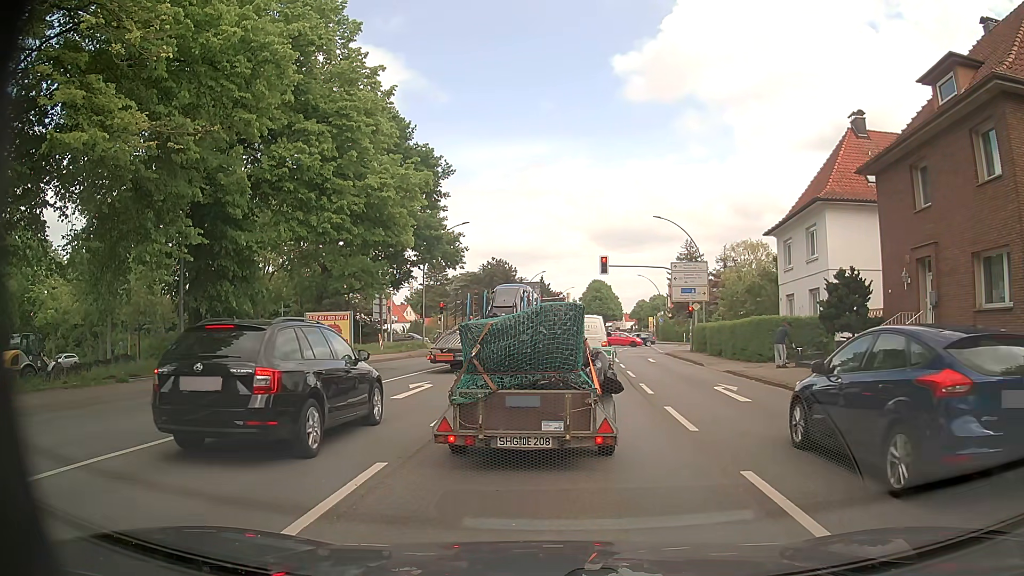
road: primary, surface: asphalt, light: Day
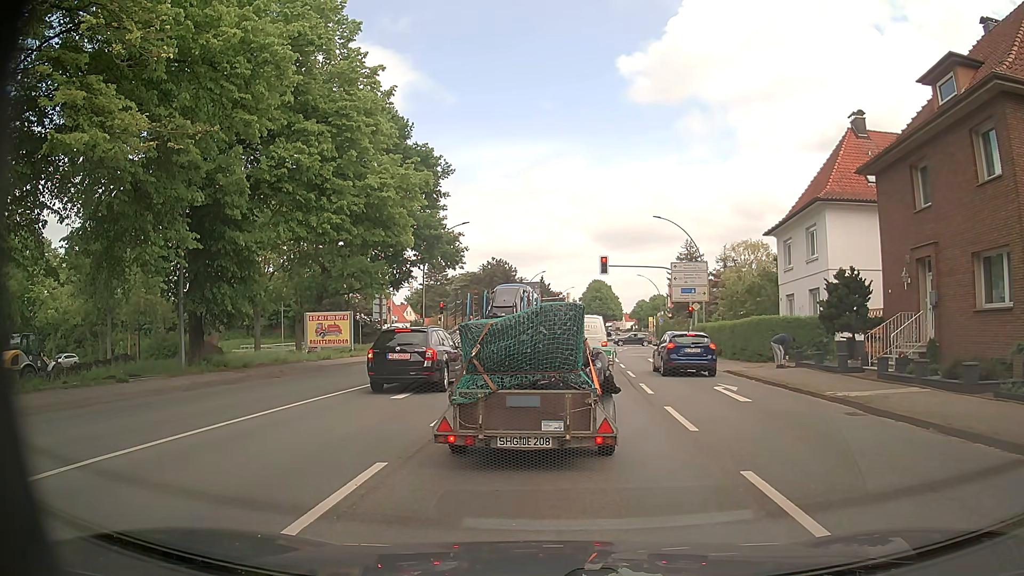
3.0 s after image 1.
(0.0, 0.0) m; 0°
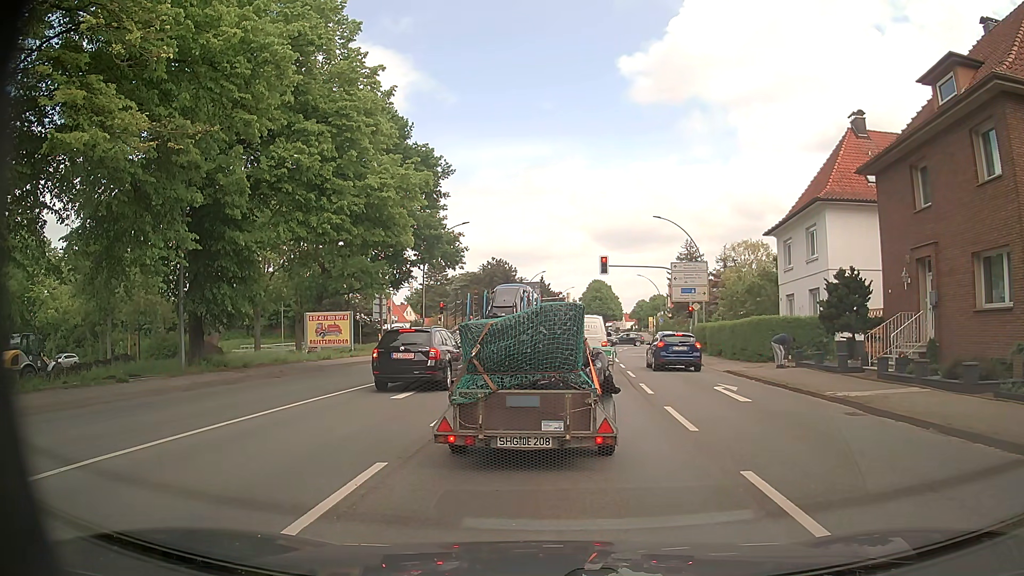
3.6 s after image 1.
(0.0, 0.0) m; 0°
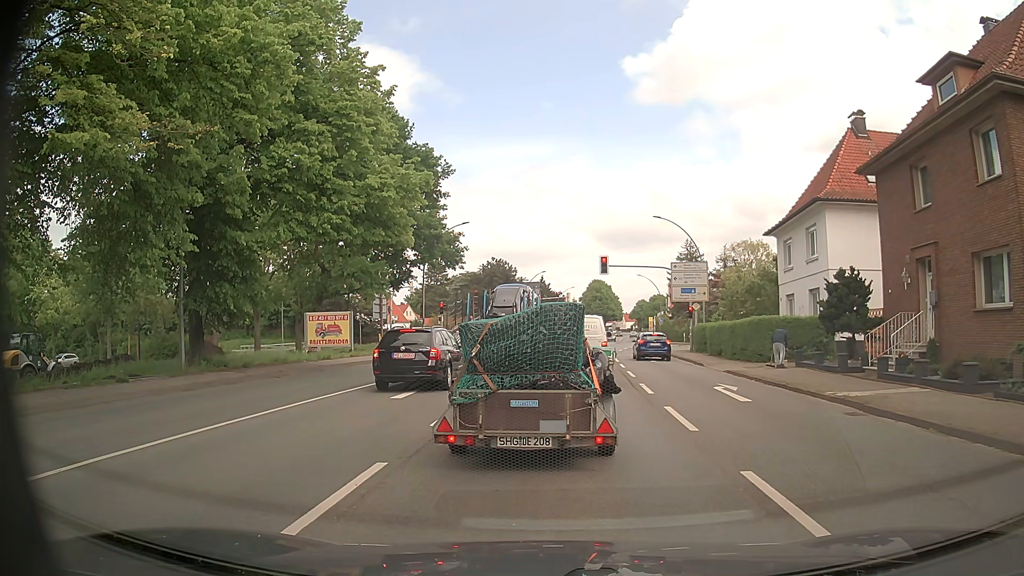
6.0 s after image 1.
(0.0, 0.0) m; 0°
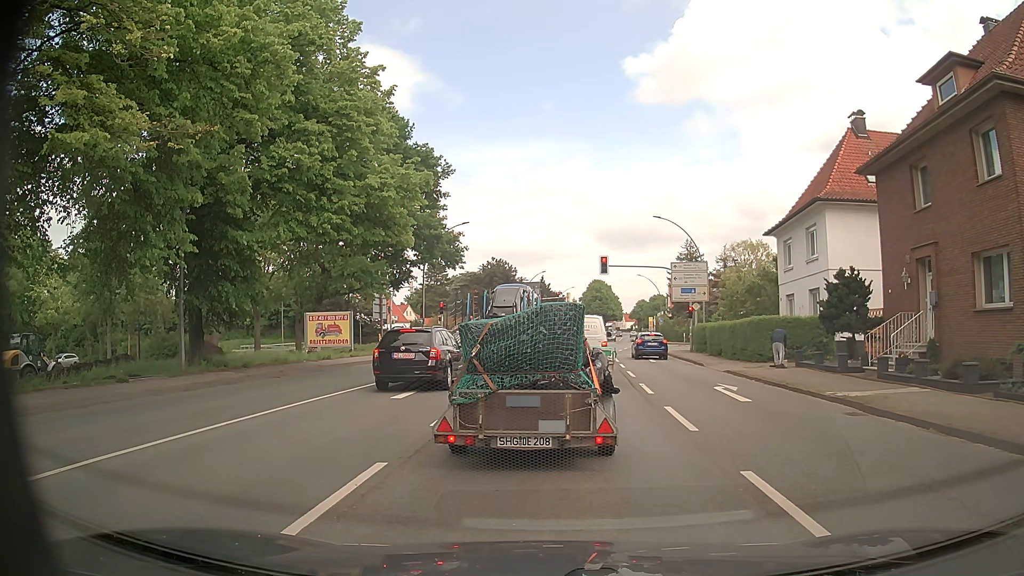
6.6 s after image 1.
(0.0, 0.0) m; 0°
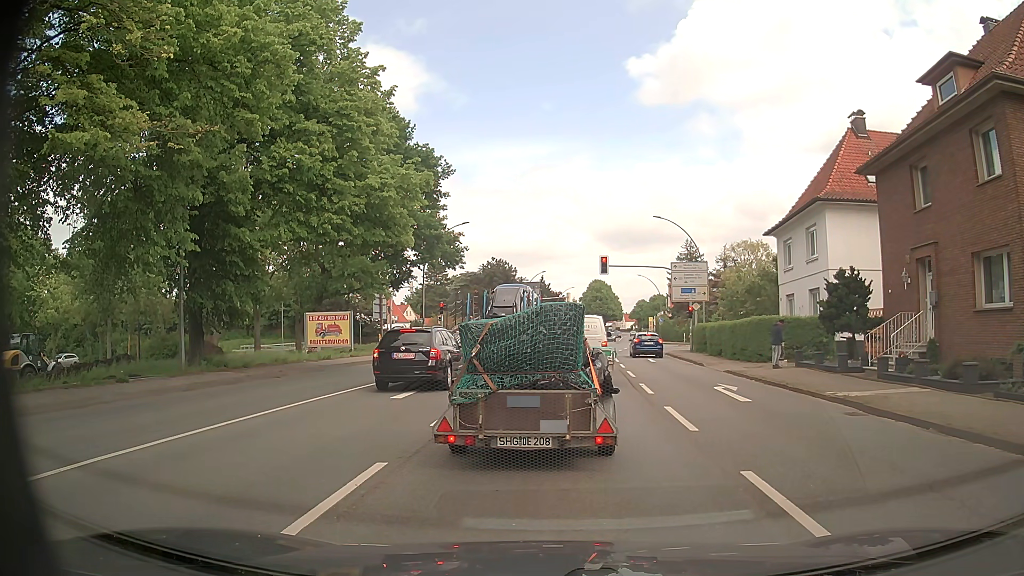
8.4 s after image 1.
(0.0, 0.0) m; 0°
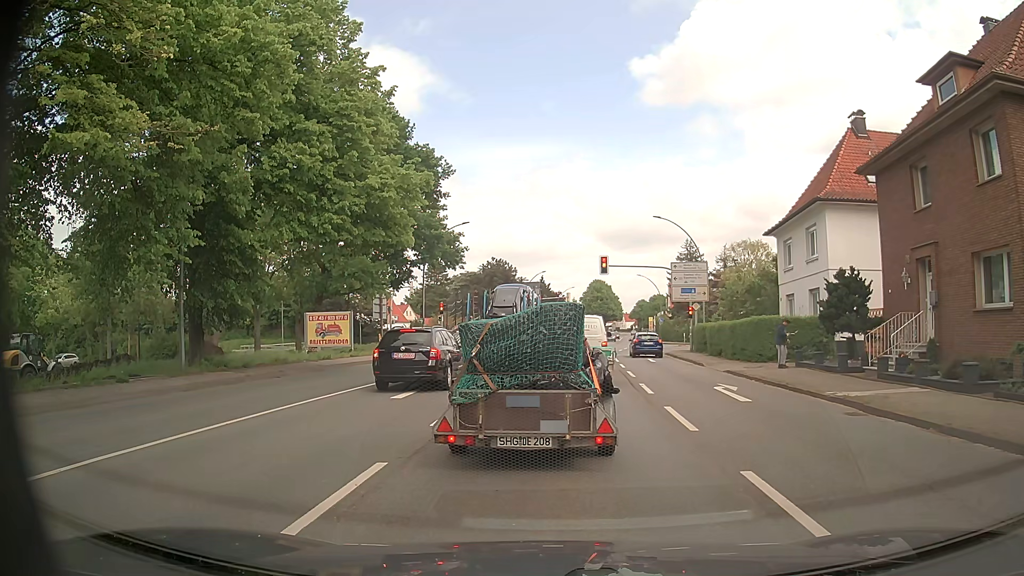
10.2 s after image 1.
(0.0, 0.0) m; 0°
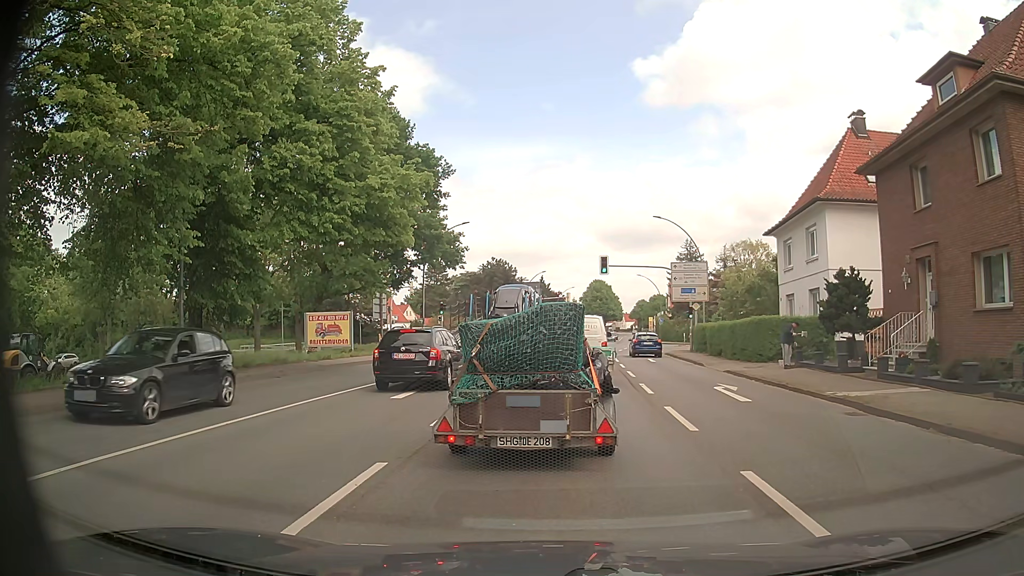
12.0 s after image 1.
(0.0, 0.0) m; 0°
